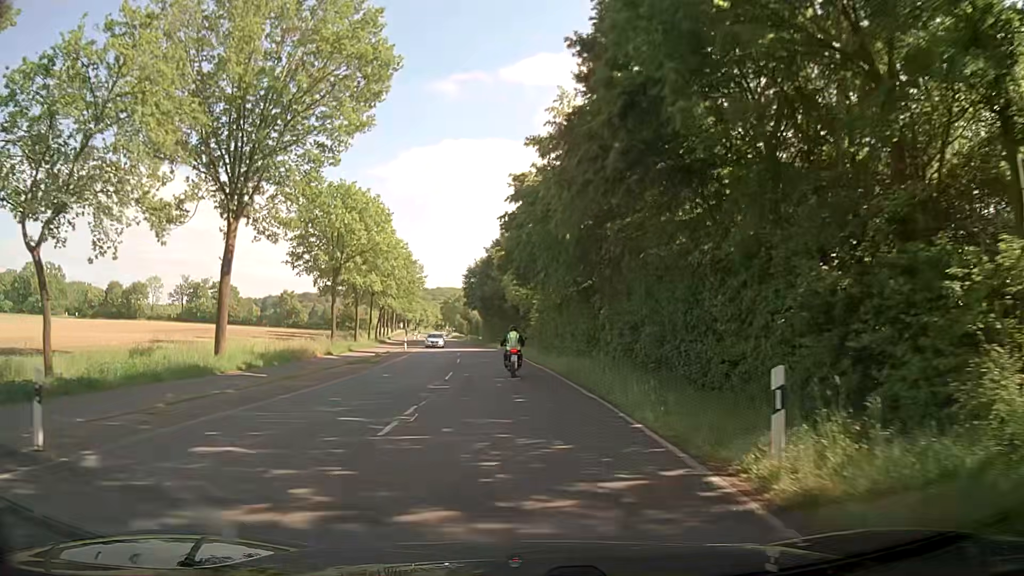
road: secondary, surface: asphalt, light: Day
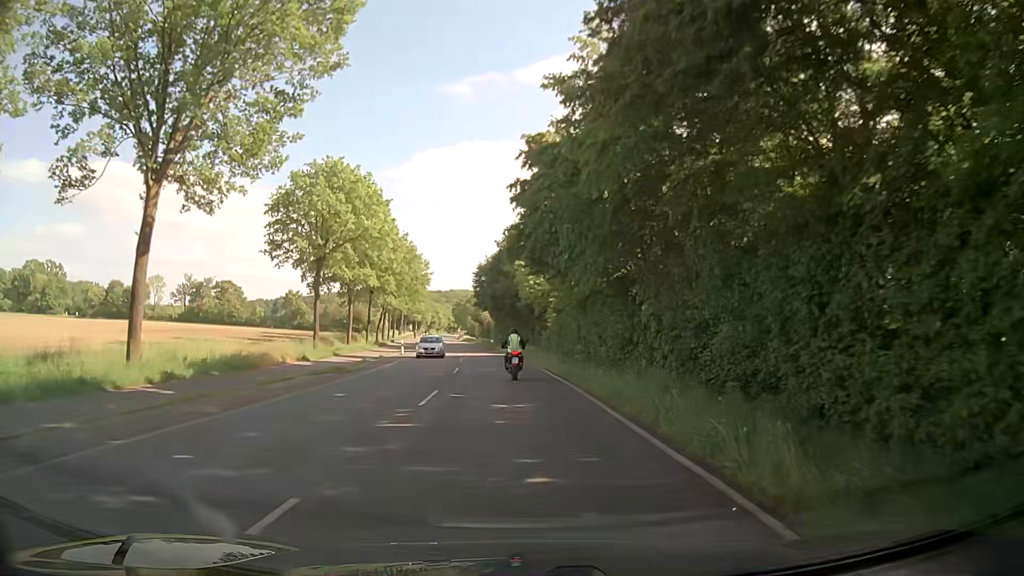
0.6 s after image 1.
(-0.2, +7.7) m; -2°
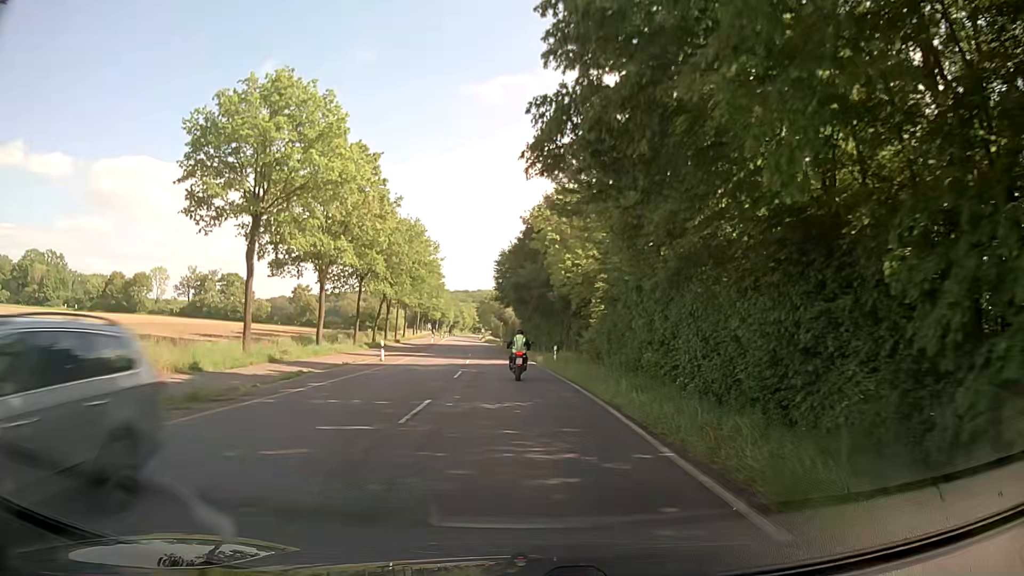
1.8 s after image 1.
(-0.4, +15.4) m; -3°
(0, +10) (0, +20) (-1, +30) (-1, +40) (-2, +50) (-3, +60) (-3, +70) (-4, +80) (-5, +90) (-6, +100) m
